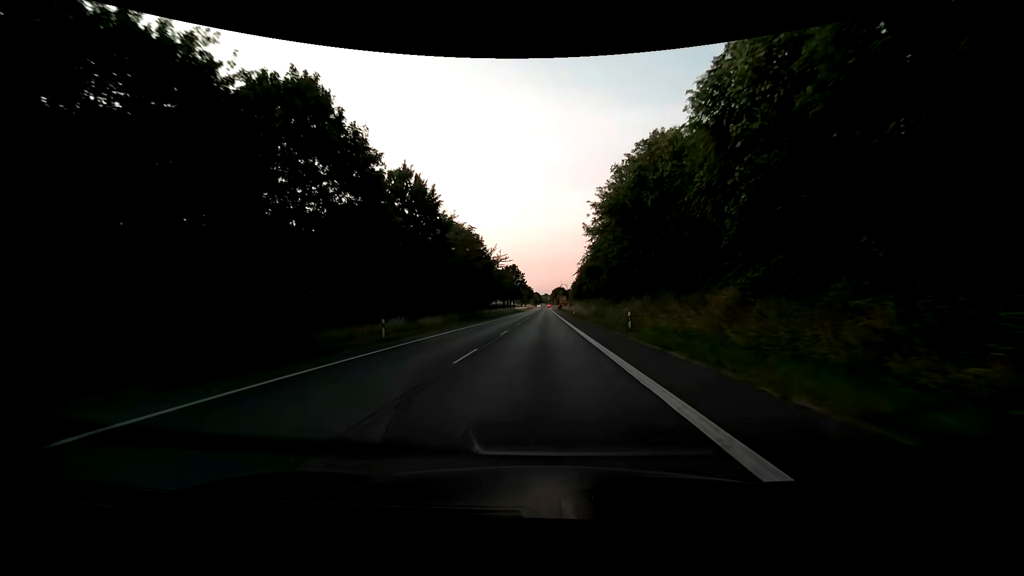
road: primary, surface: asphalt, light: Day
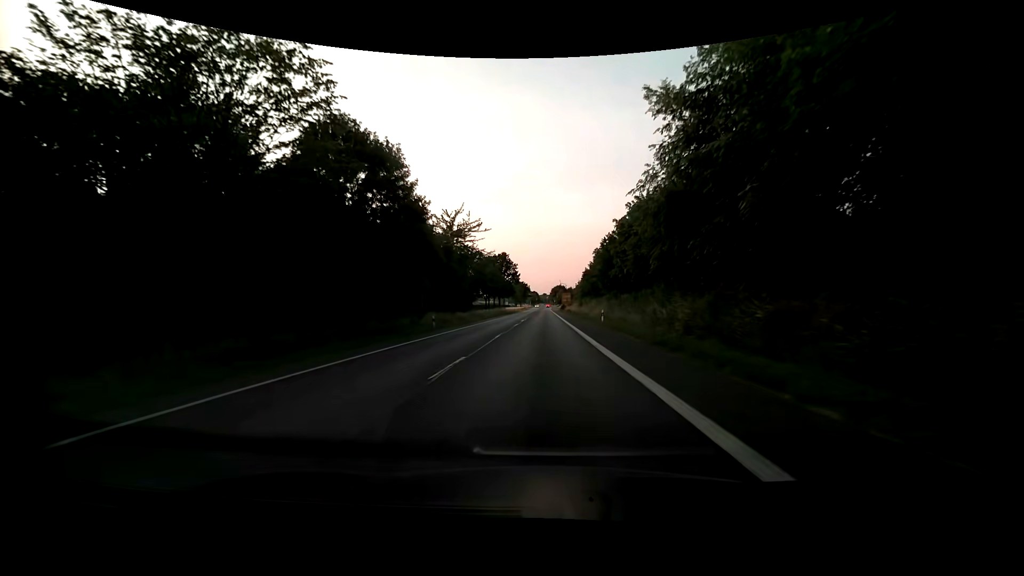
(0.0, +39.2) m; 0°
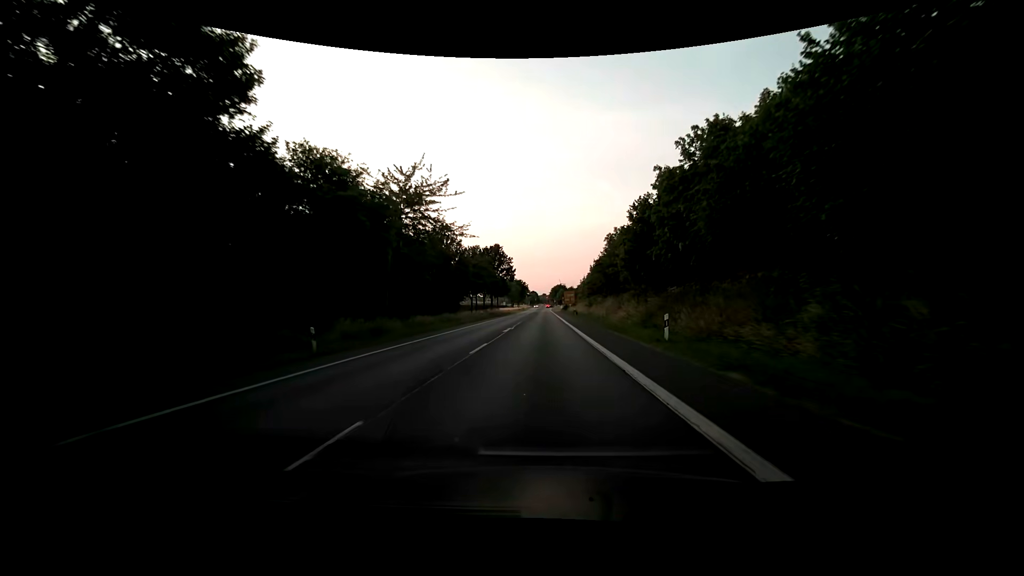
(0.0, +19.5) m; 0°
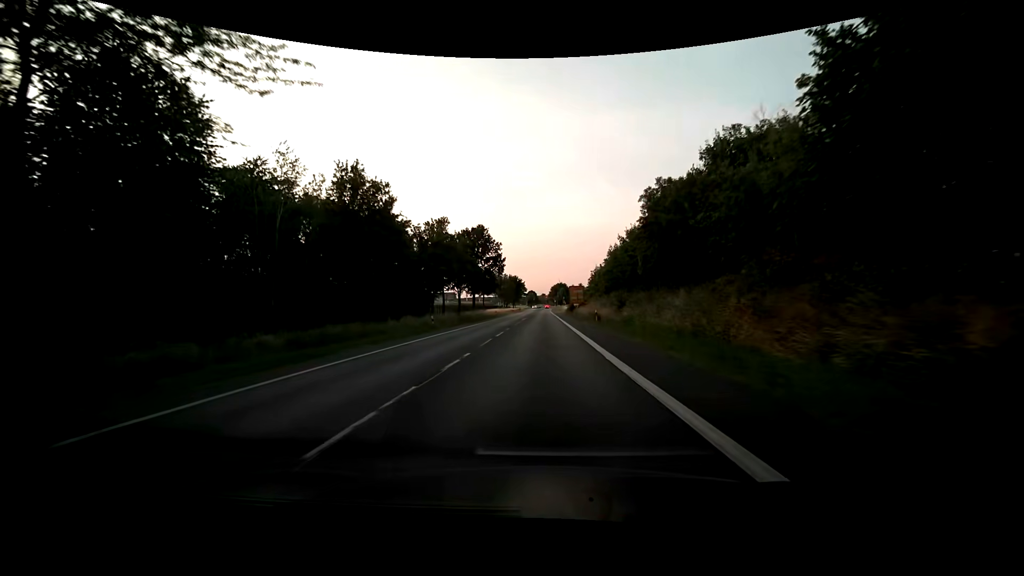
(0.0, +29.0) m; 0°
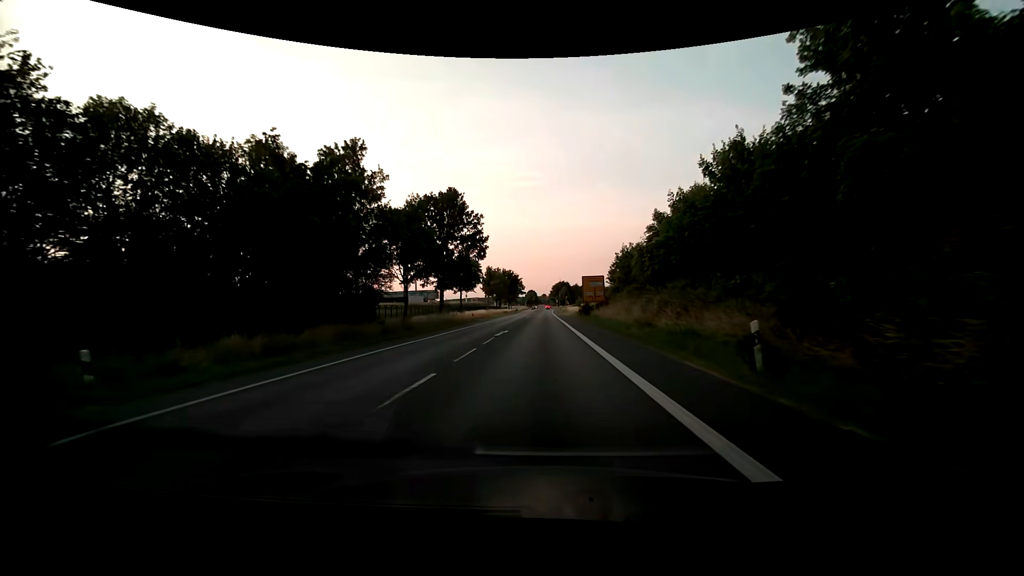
(-0.2, +29.1) m; -1°
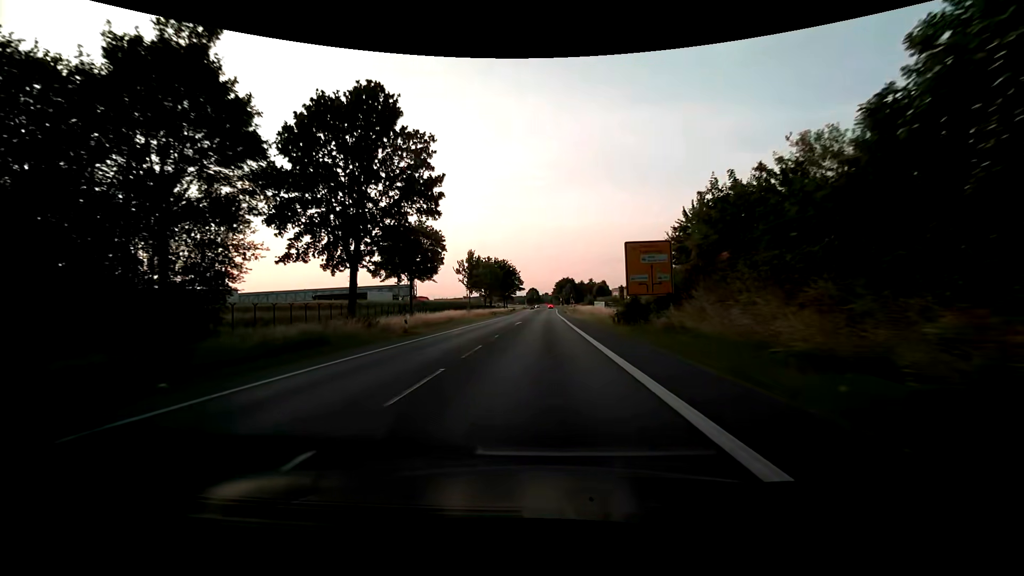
(0.0, +29.7) m; 0°
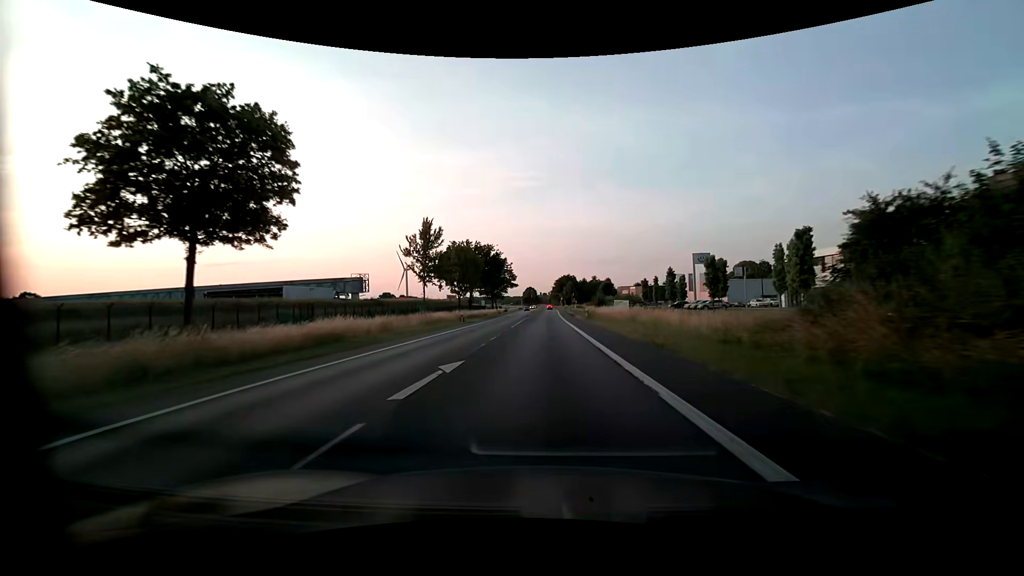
(+0.1, +29.4) m; 0°
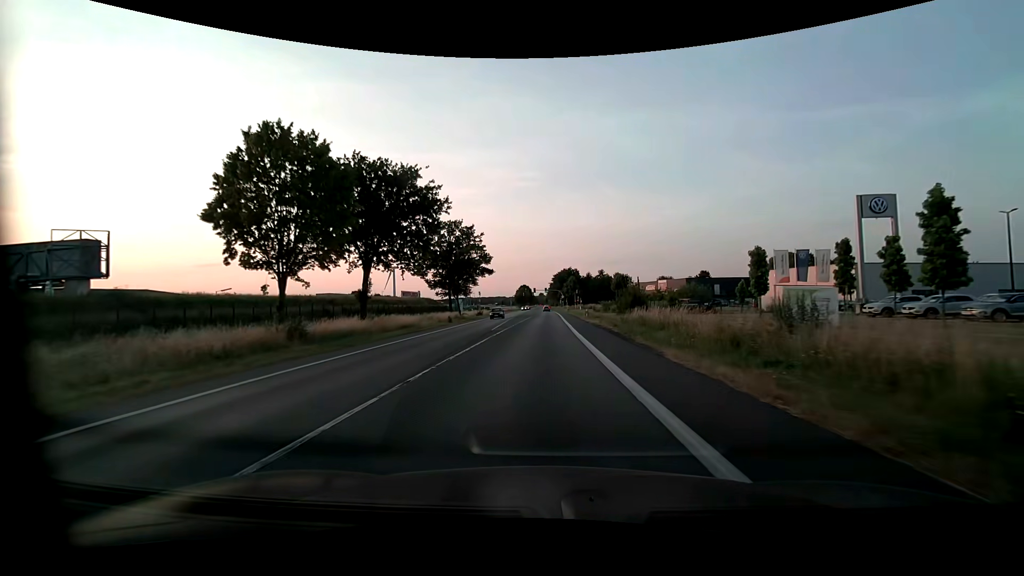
(+0.4, +48.7) m; 0°
(0, +10) (0, +20) (0, +30) (0, +40) (0, +50) (0, +60) (0, +70) (0, +80) (0, +90) (0, +100) m
